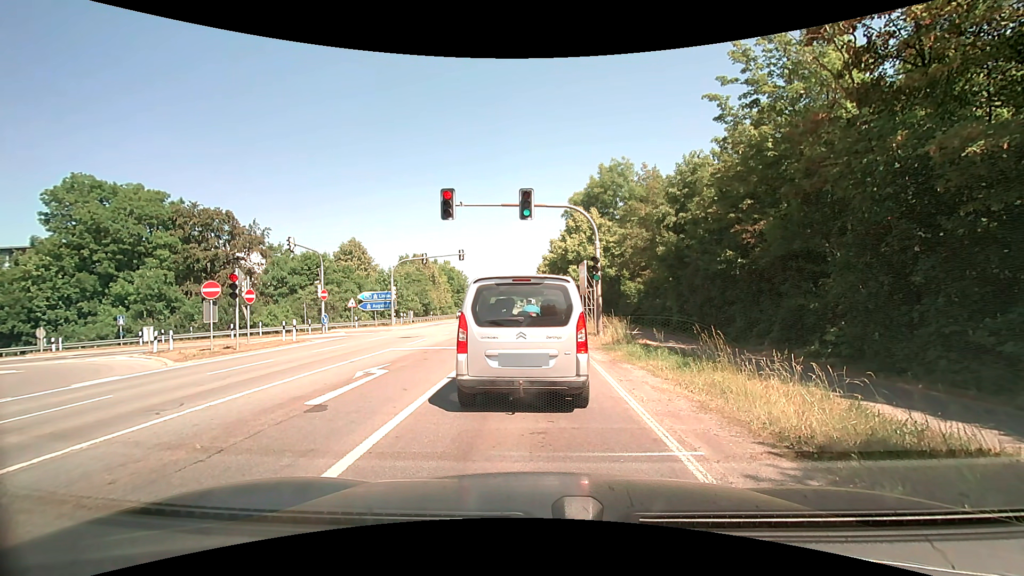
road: secondary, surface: asphalt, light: Day
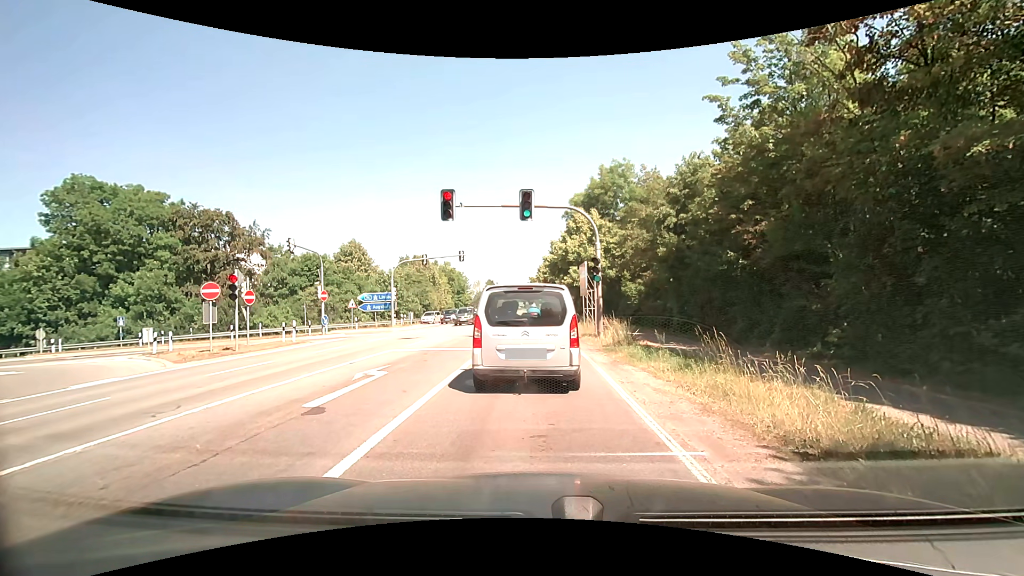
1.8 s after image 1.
(0.0, 0.0) m; 0°
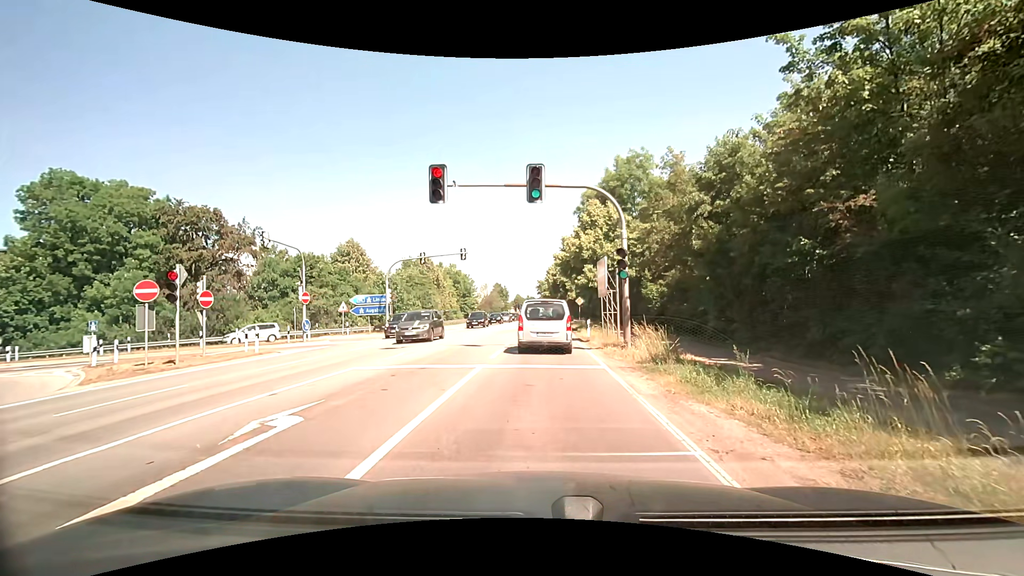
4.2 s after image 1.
(-0.1, +4.7) m; -2°
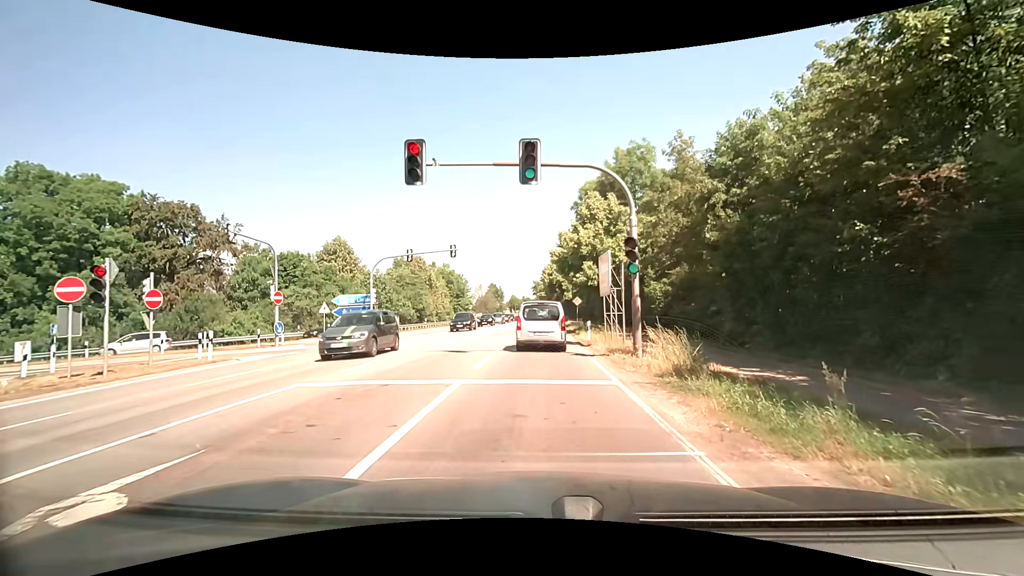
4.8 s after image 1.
(0.0, +2.8) m; 0°
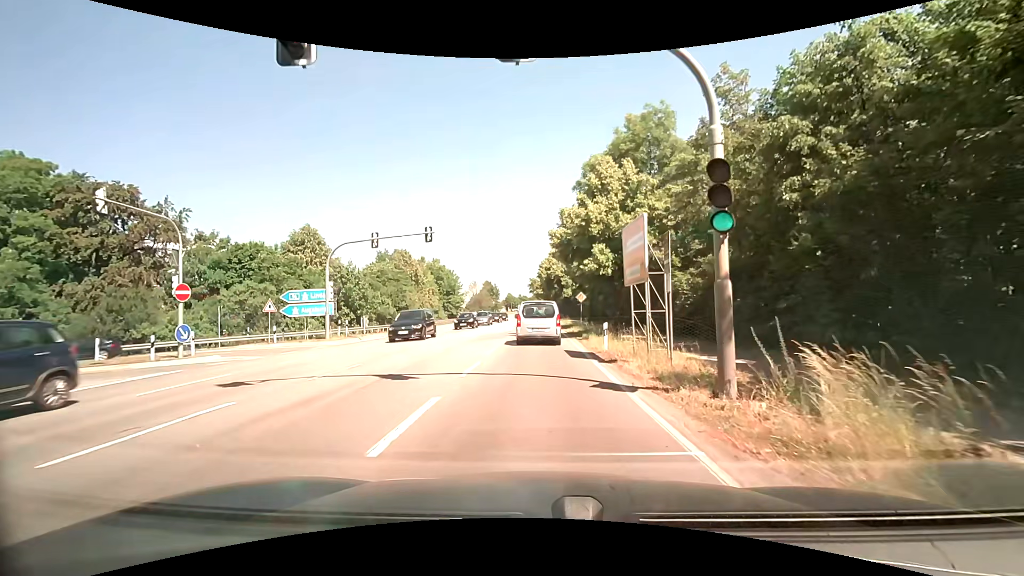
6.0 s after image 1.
(+0.1, +7.7) m; +1°
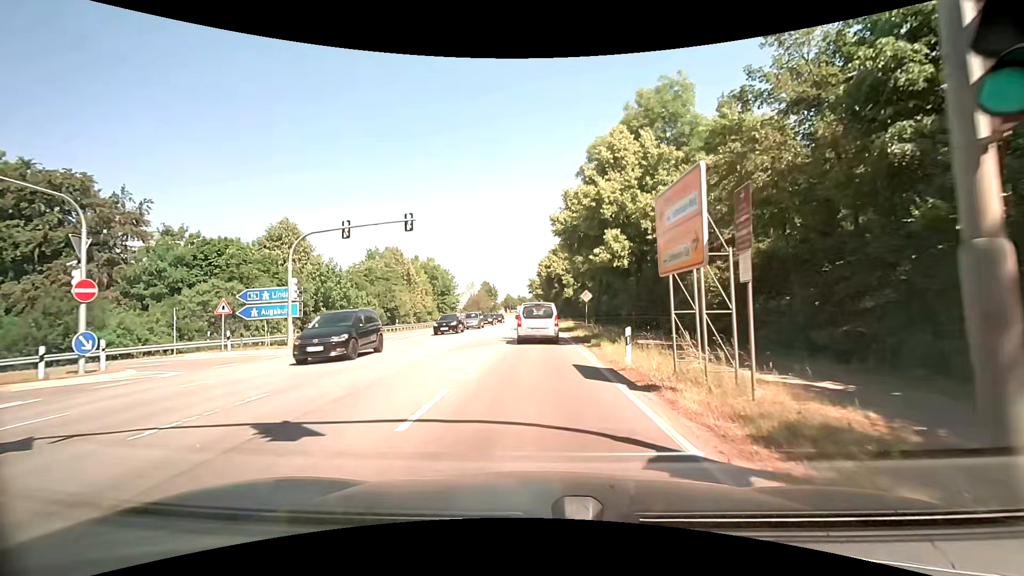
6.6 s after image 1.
(0.0, +4.7) m; 0°
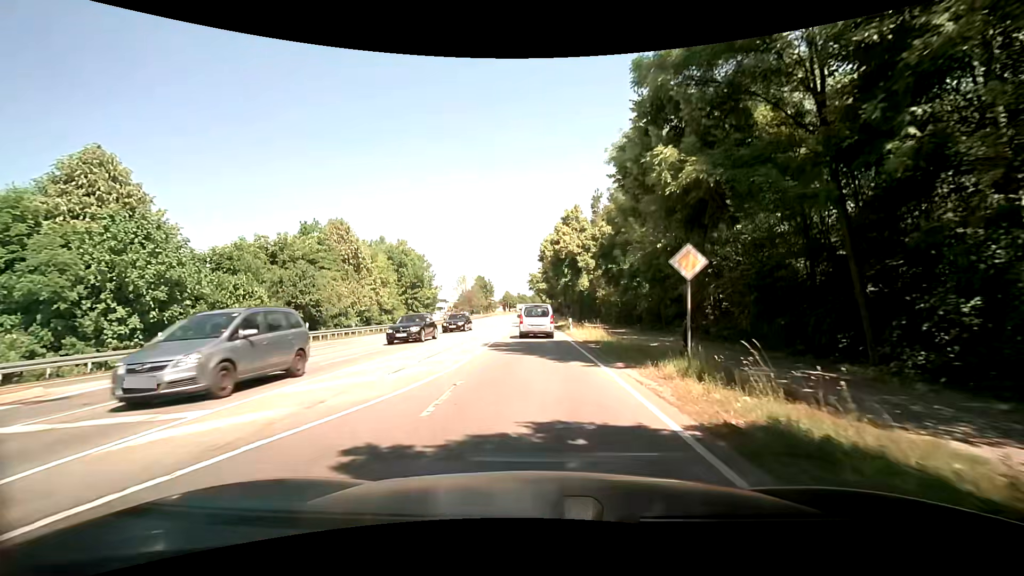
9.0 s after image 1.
(-0.1, +22.4) m; -1°
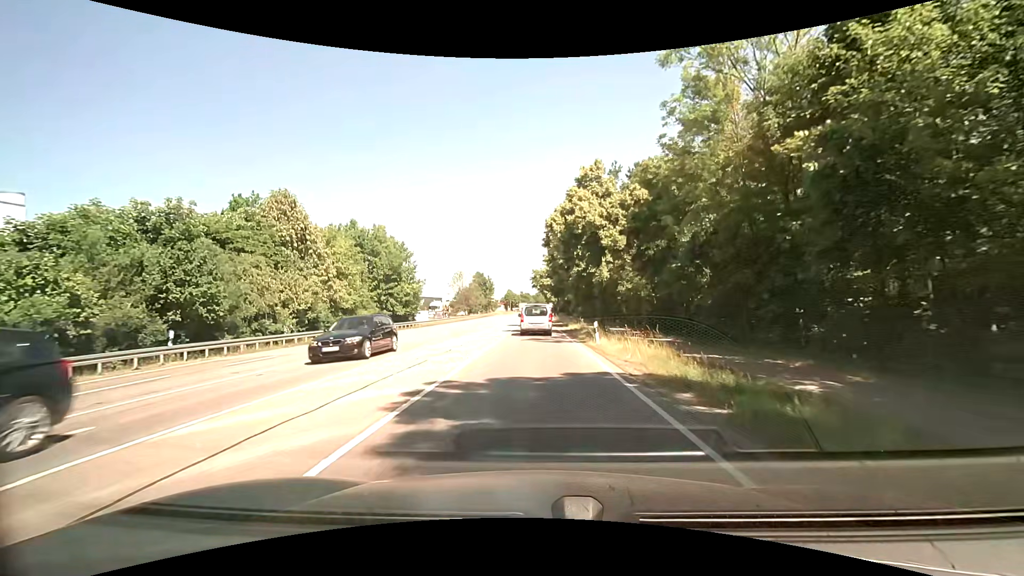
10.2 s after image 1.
(+0.1, +13.1) m; 0°
(0, +10) (0, +20) (0, +30) (0, +40) (0, +50) (0, +60) (0, +70) (0, +80) (0, +90) (0, +100) m
